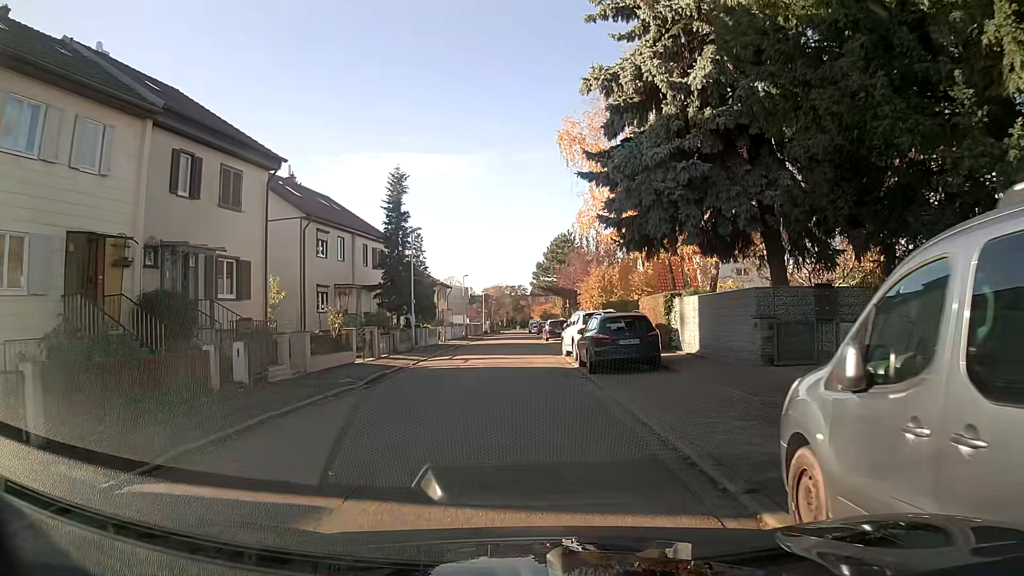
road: residential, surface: asphalt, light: Day
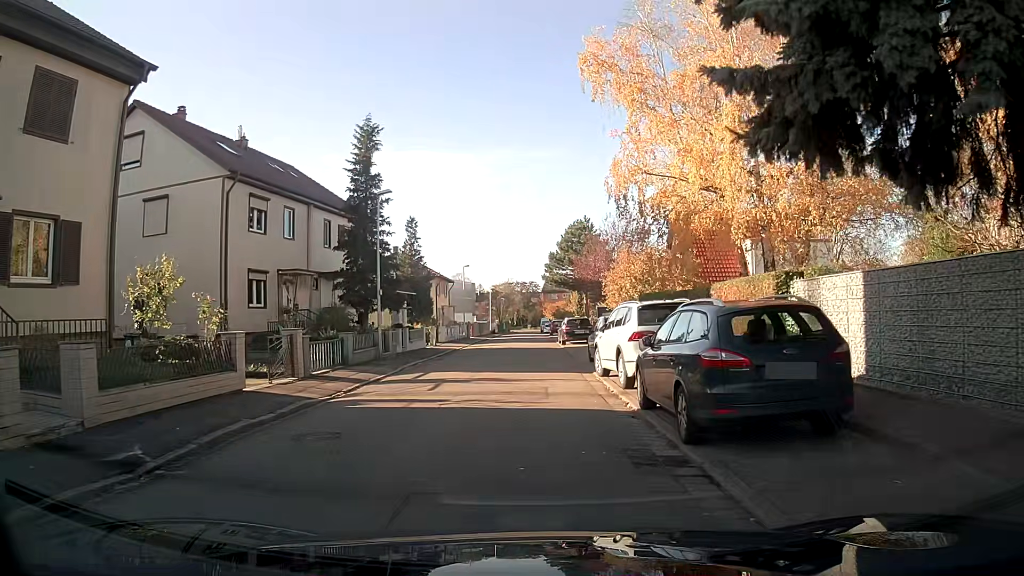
(-0.1, +9.8) m; -1°
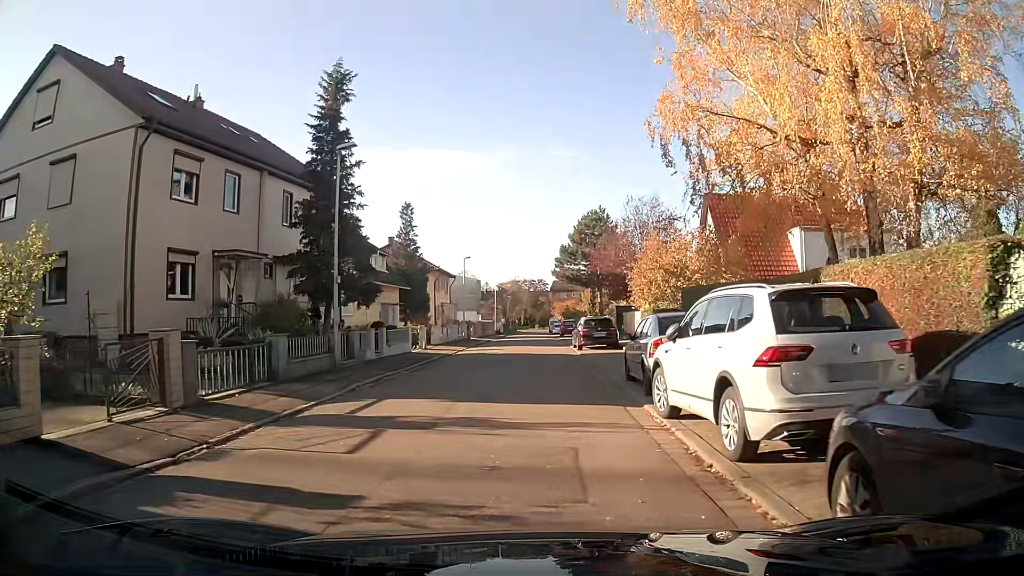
(0.0, +6.6) m; -1°
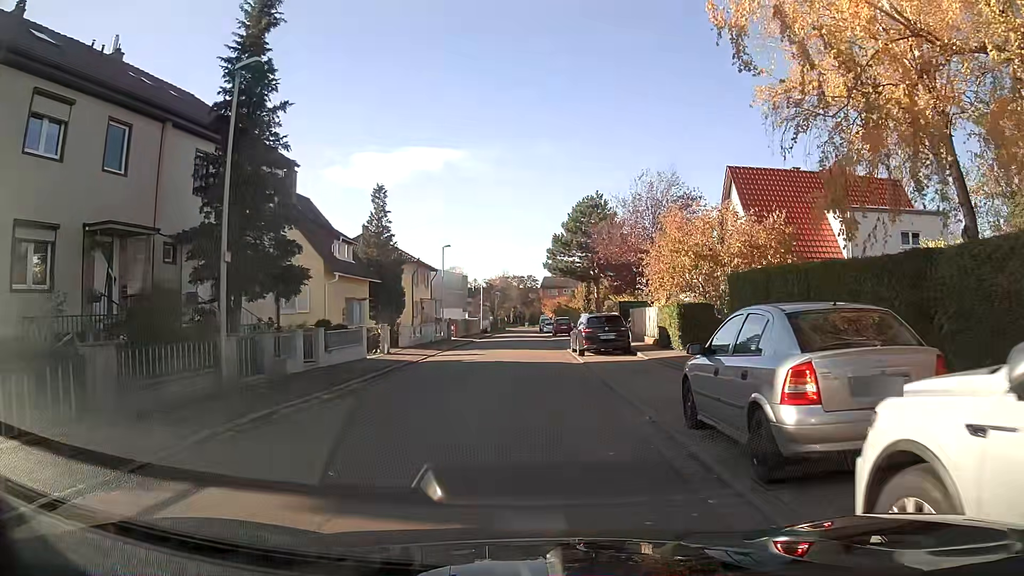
(0.0, +6.4) m; 0°
